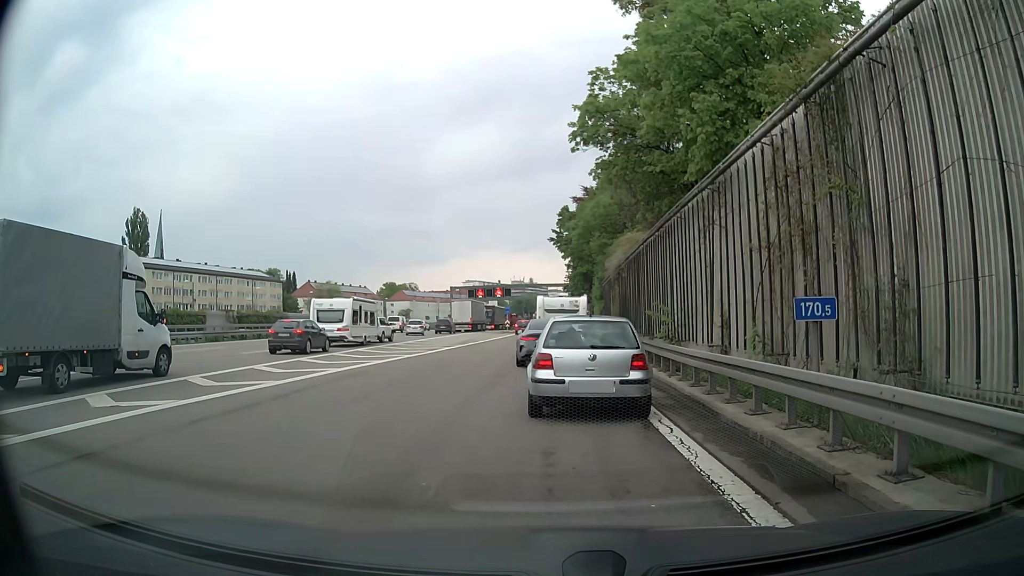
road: motorway_link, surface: asphalt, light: Day
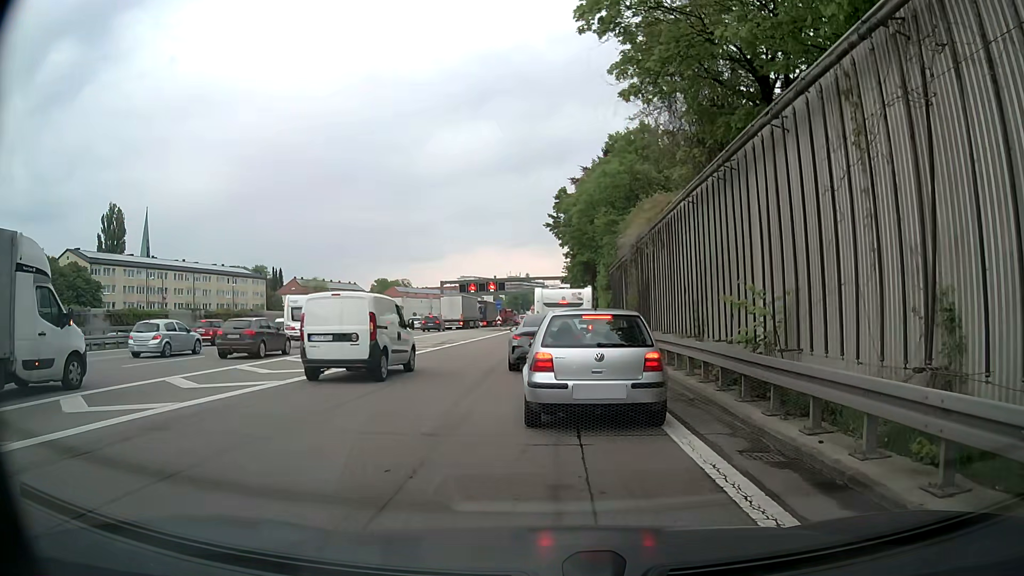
(+0.2, +8.8) m; 0°
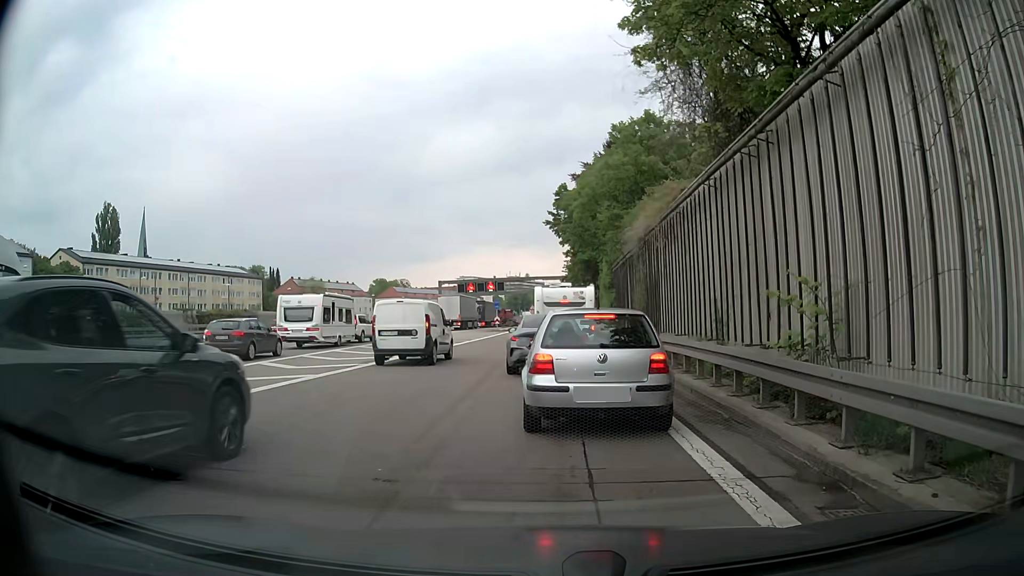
(0.0, +2.2) m; -1°
